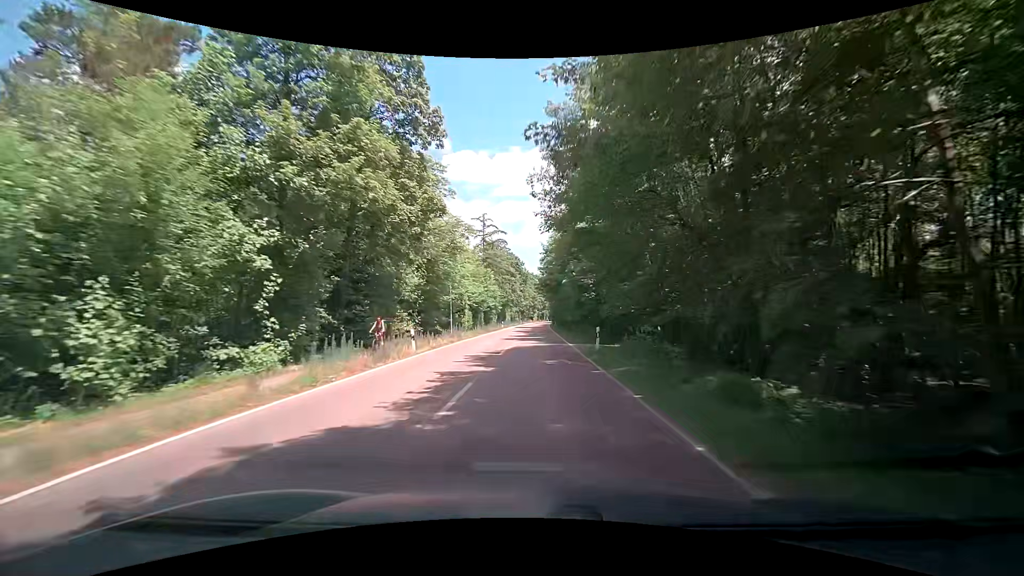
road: tertiary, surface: asphalt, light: Day
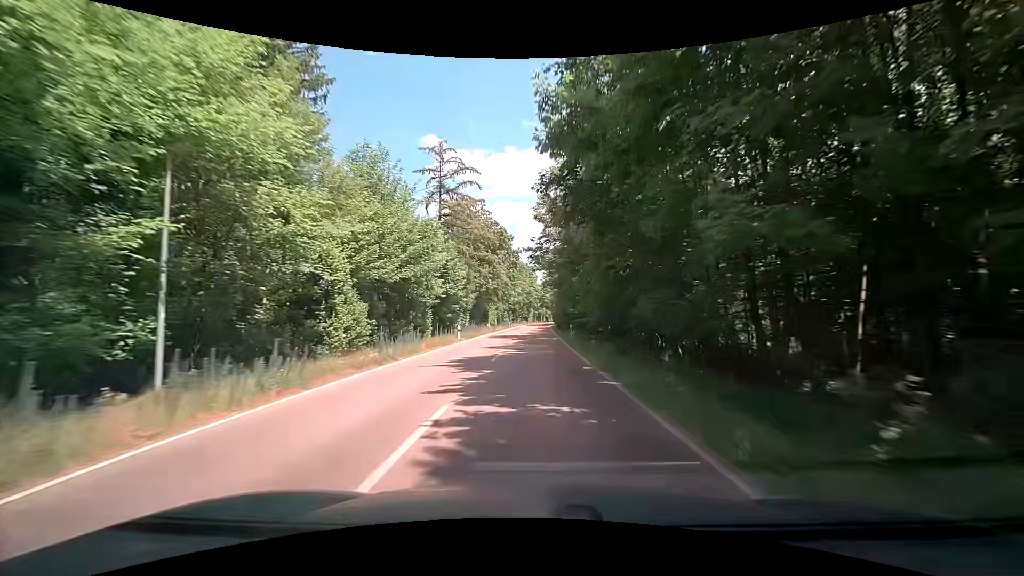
(-0.3, +38.7) m; 0°
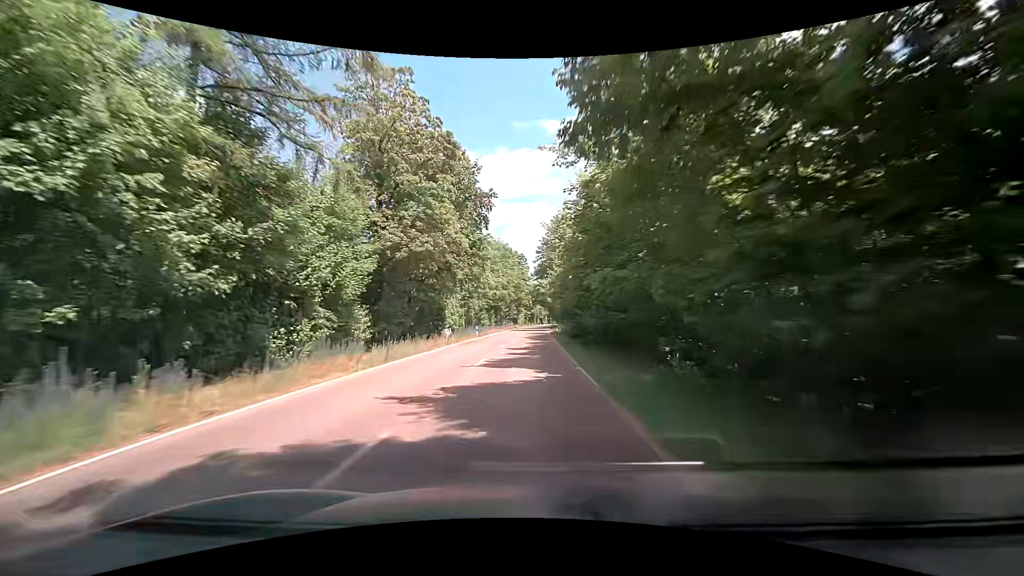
(+0.1, +37.5) m; 0°
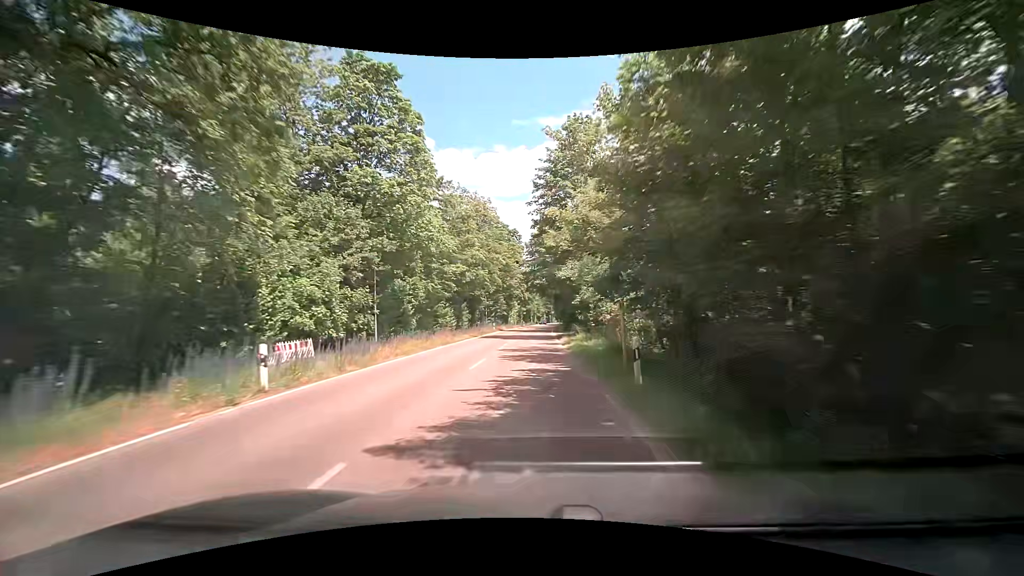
(+0.1, +36.8) m; 0°
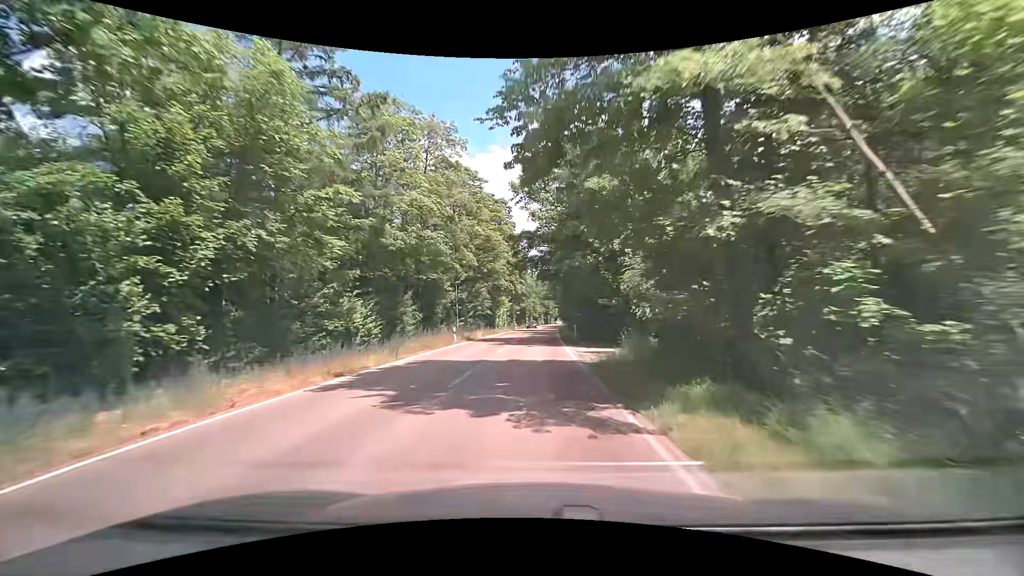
(+0.4, +27.2) m; +1°
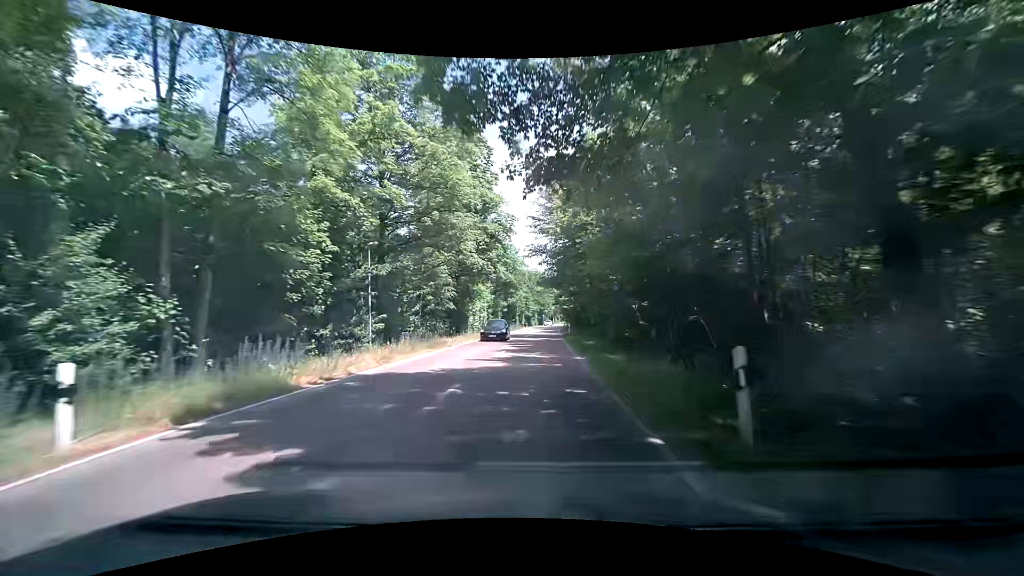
(+0.1, +26.9) m; +1°
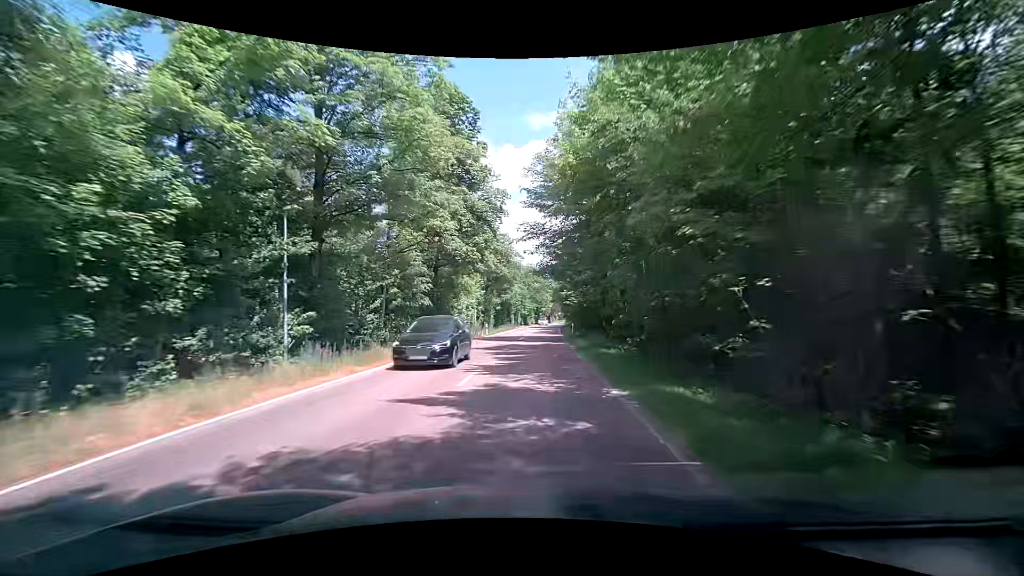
(+0.1, +8.9) m; +1°
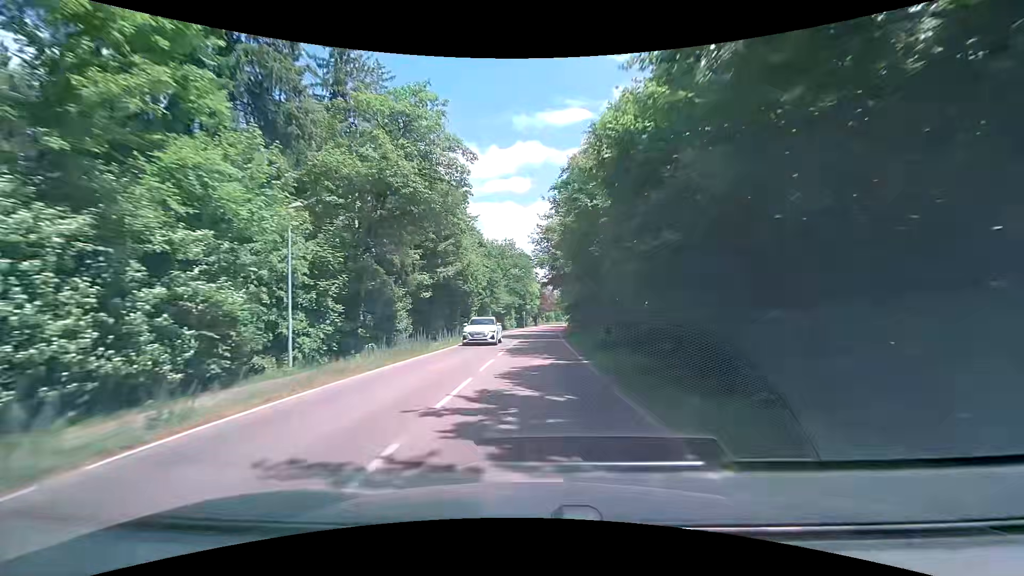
(+0.3, +44.3) m; +1°
(0, +10) (0, +20) (0, +30) (0, +40) (+1, +50) (+1, +60) (+1, +70) (+2, +80) (+2, +90) (+3, +100) m
